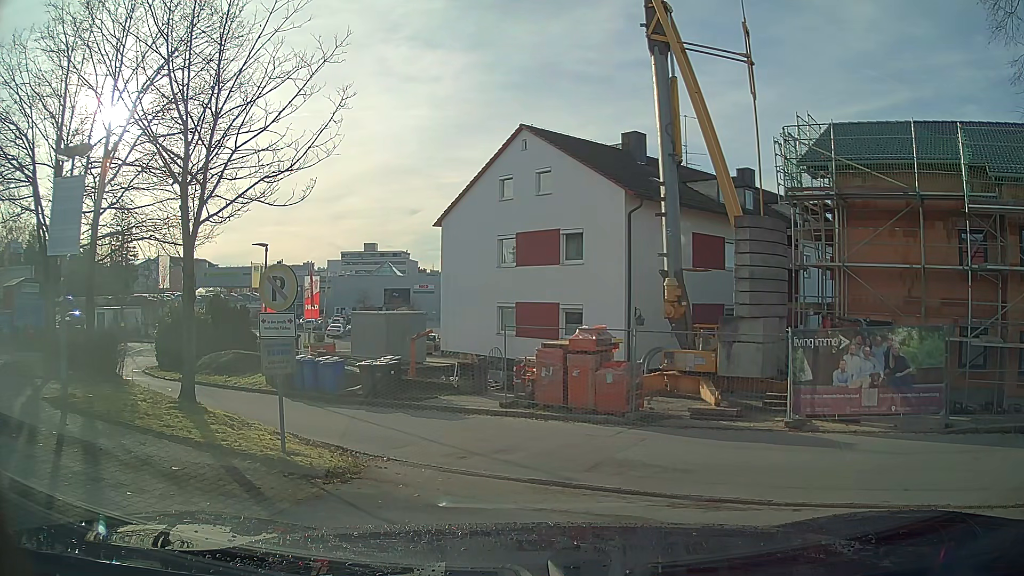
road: service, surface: asphalt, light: Day
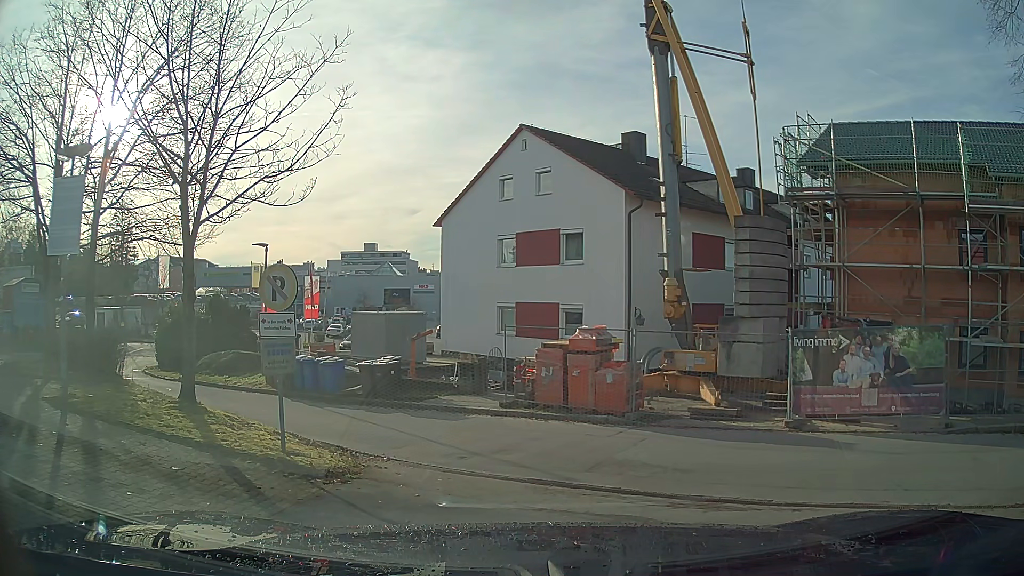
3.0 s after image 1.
(0.0, 0.0) m; 0°
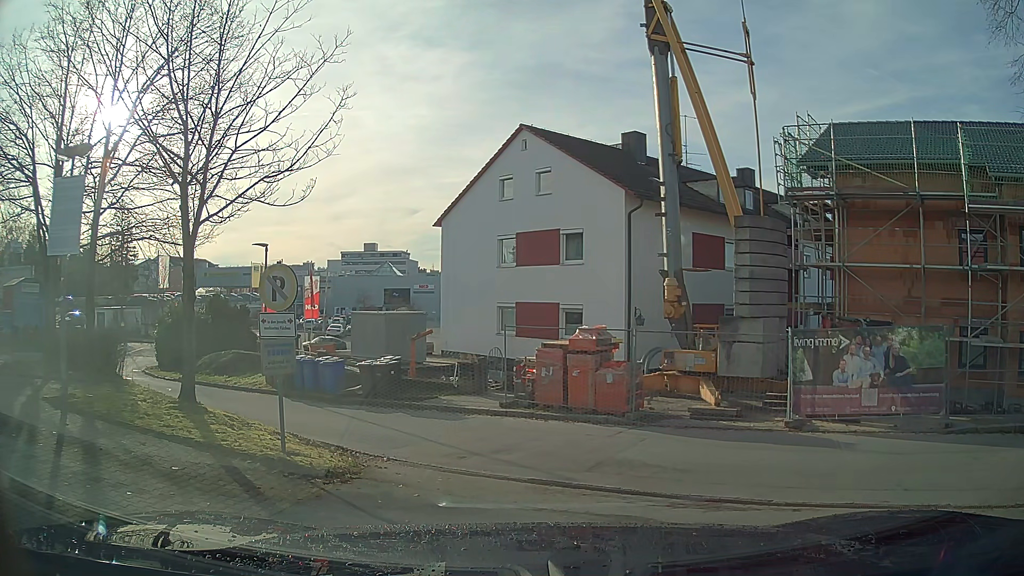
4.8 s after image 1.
(0.0, 0.0) m; 0°
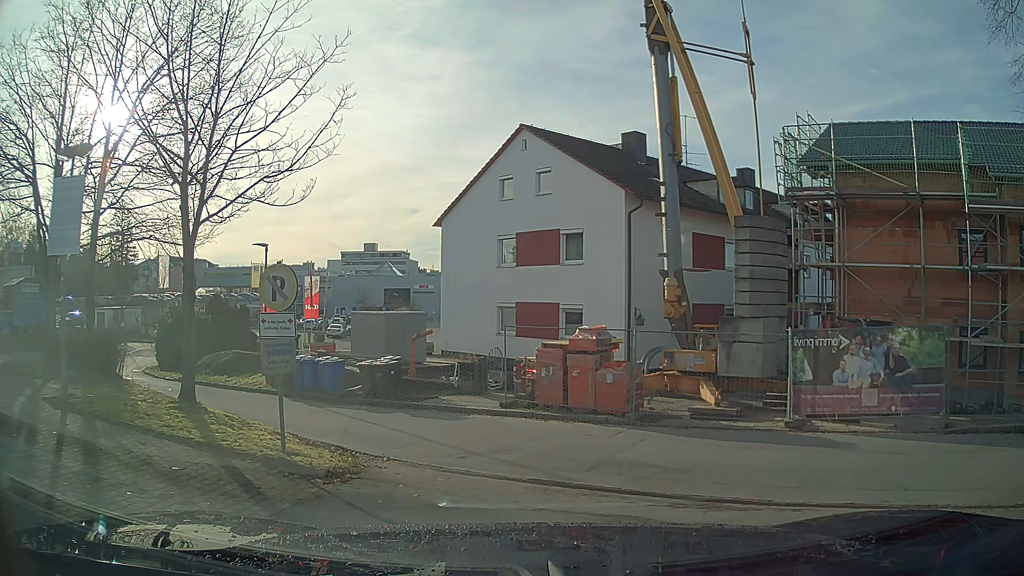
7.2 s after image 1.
(0.0, 0.0) m; 0°
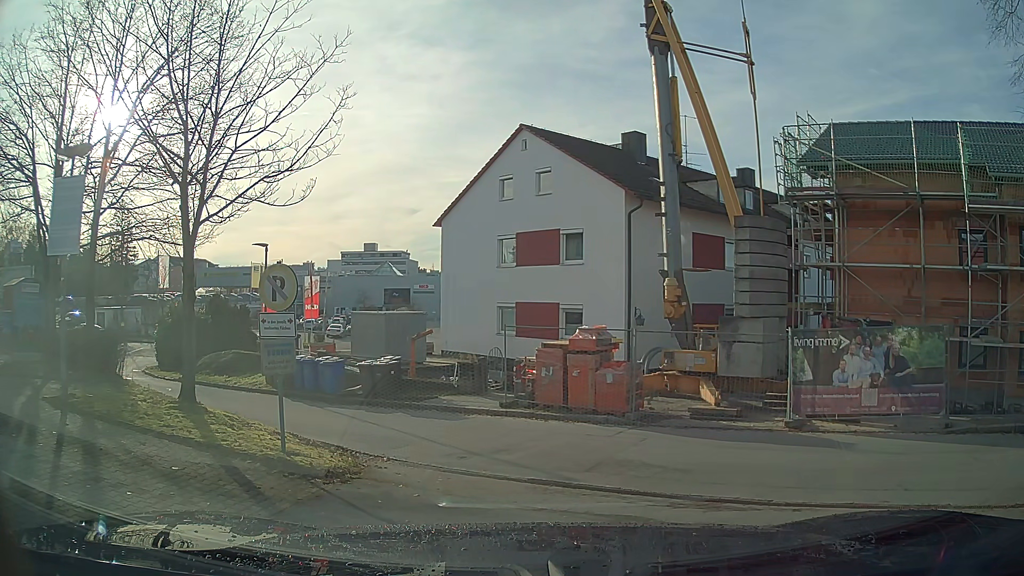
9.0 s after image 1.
(0.0, 0.0) m; 0°
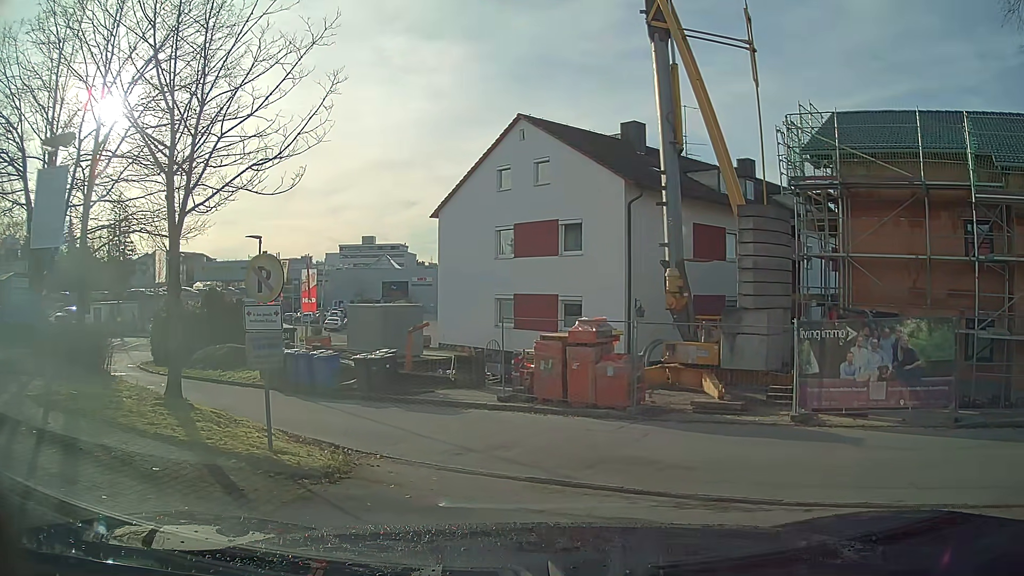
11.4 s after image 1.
(0.0, +0.4) m; 0°
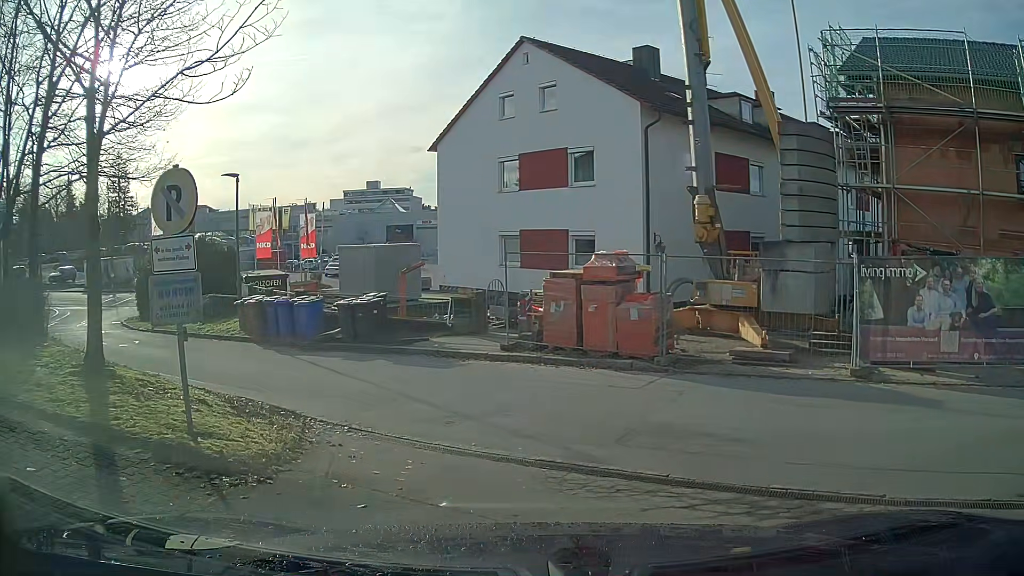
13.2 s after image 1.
(0.0, +2.4) m; 0°
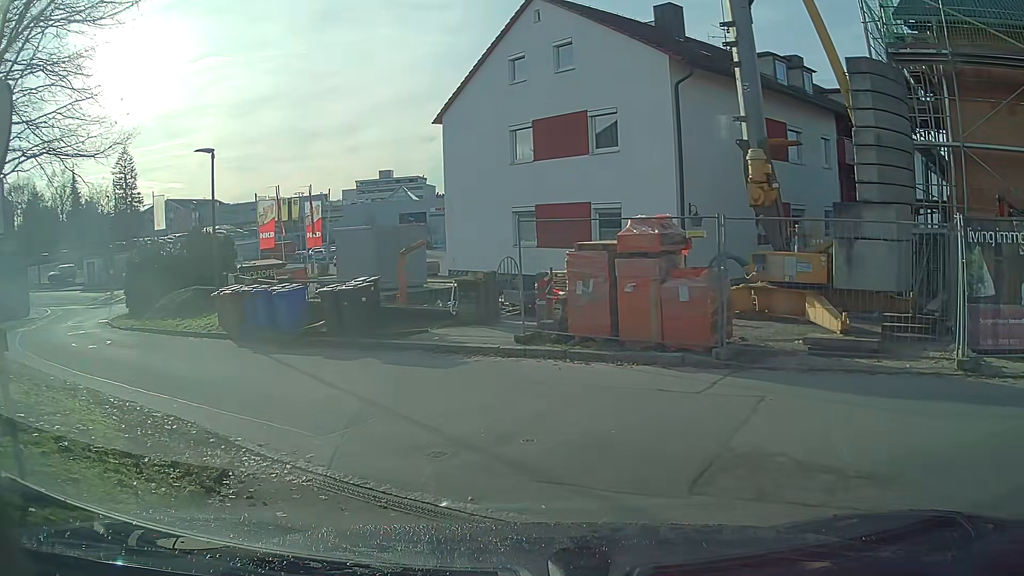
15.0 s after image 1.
(0.0, +2.7) m; -1°
(-3, +9) (-11, +15) (-19, +22) (-24, +30) (-26, +40) (-34, +46) (-44, +46) (-54, +46) (-64, +46) (-73, +50) m
